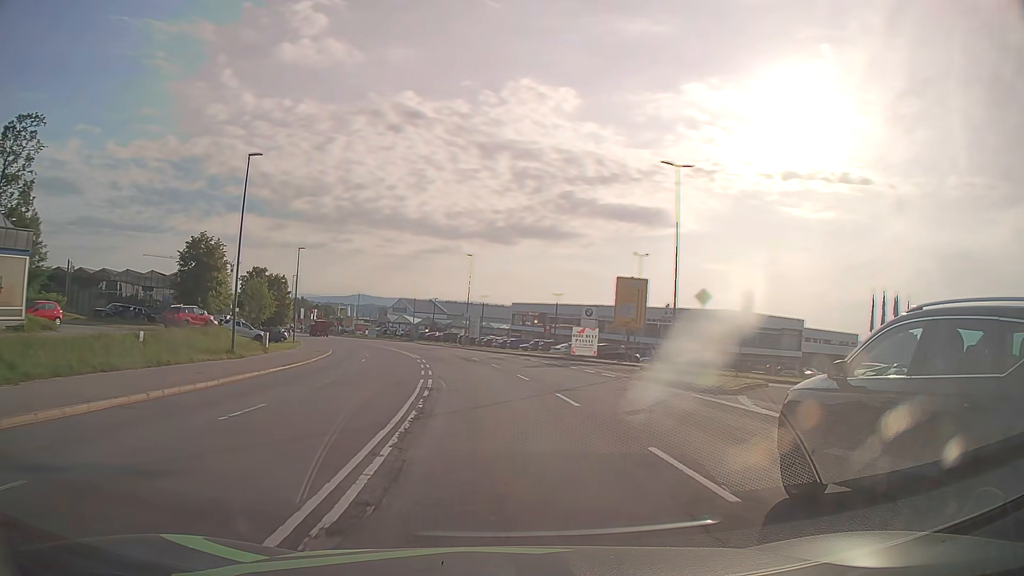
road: secondary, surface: asphalt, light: Day
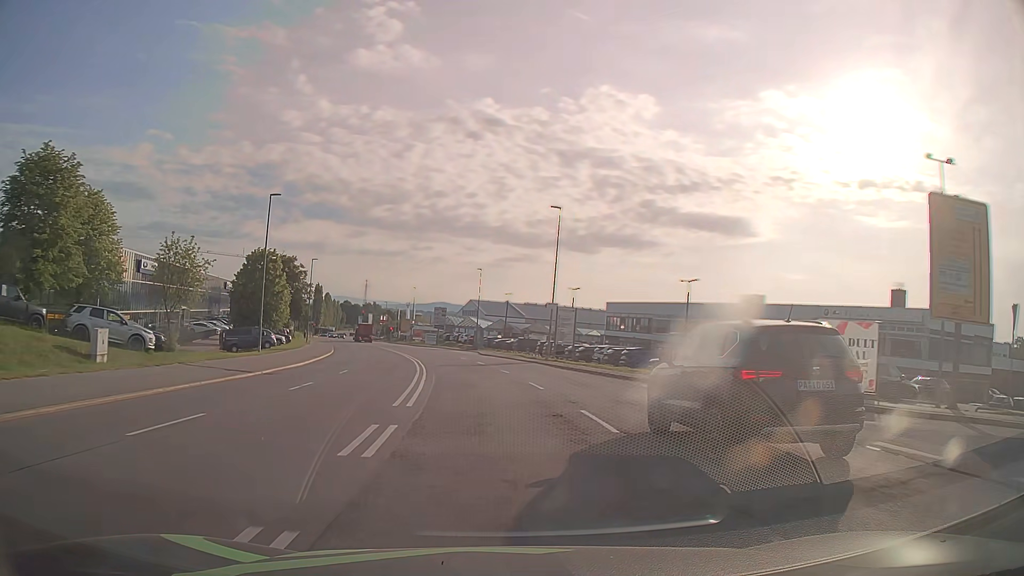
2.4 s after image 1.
(-1.7, +30.6) m; -7°
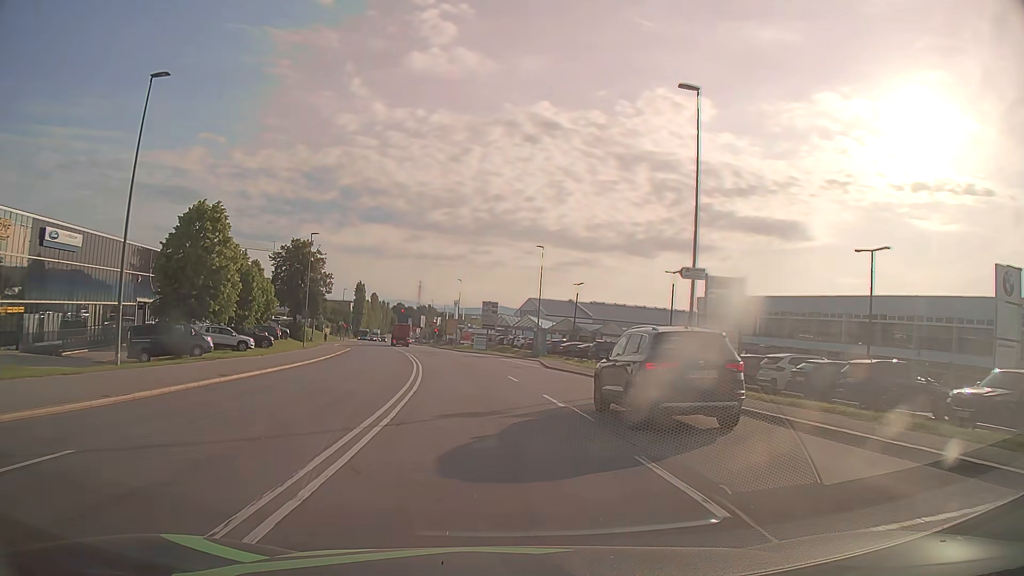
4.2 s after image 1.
(-1.0, +22.8) m; -5°
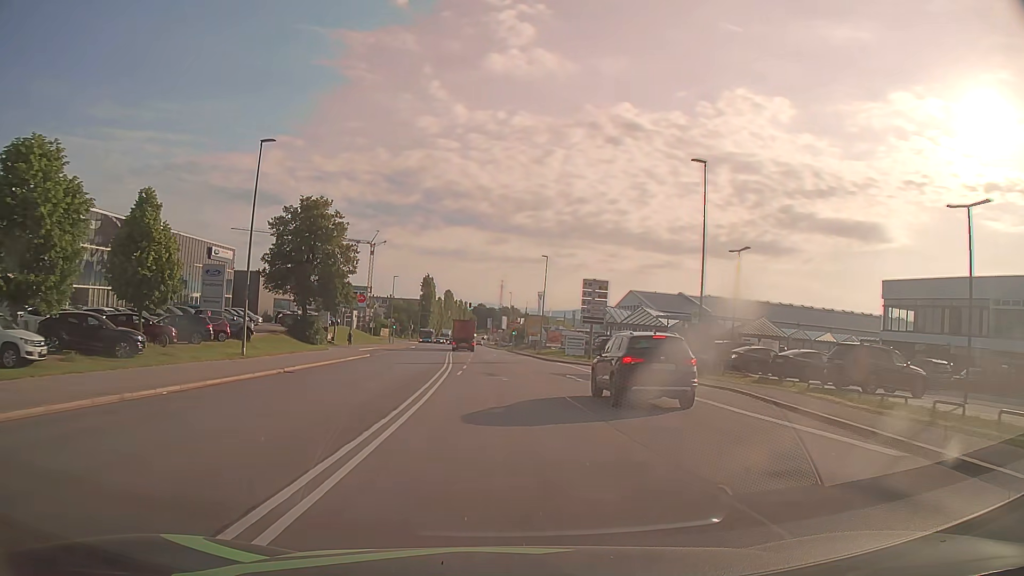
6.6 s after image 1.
(-1.9, +30.4) m; -7°
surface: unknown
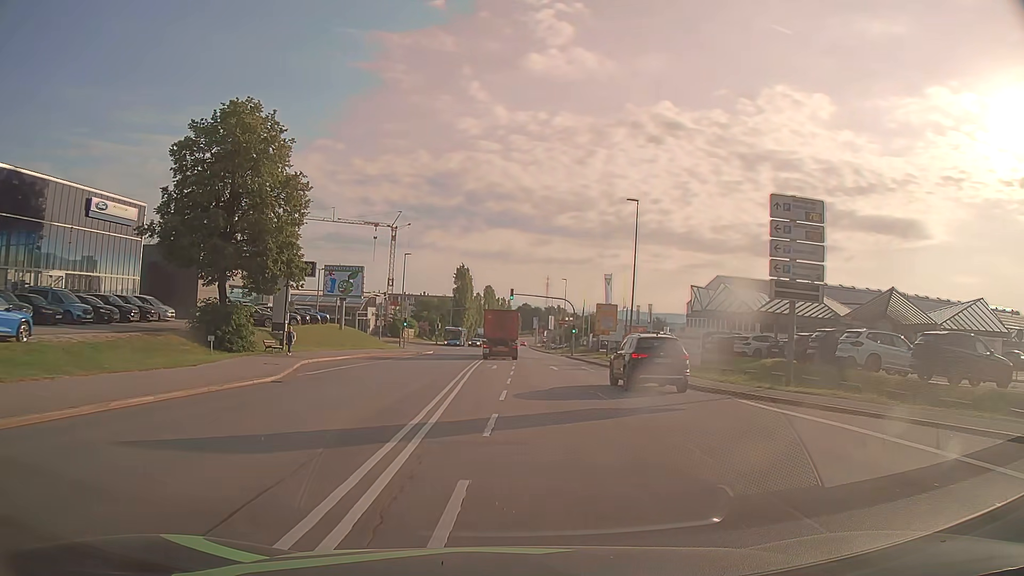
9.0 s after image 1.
(-1.1, +28.8) m; -4°
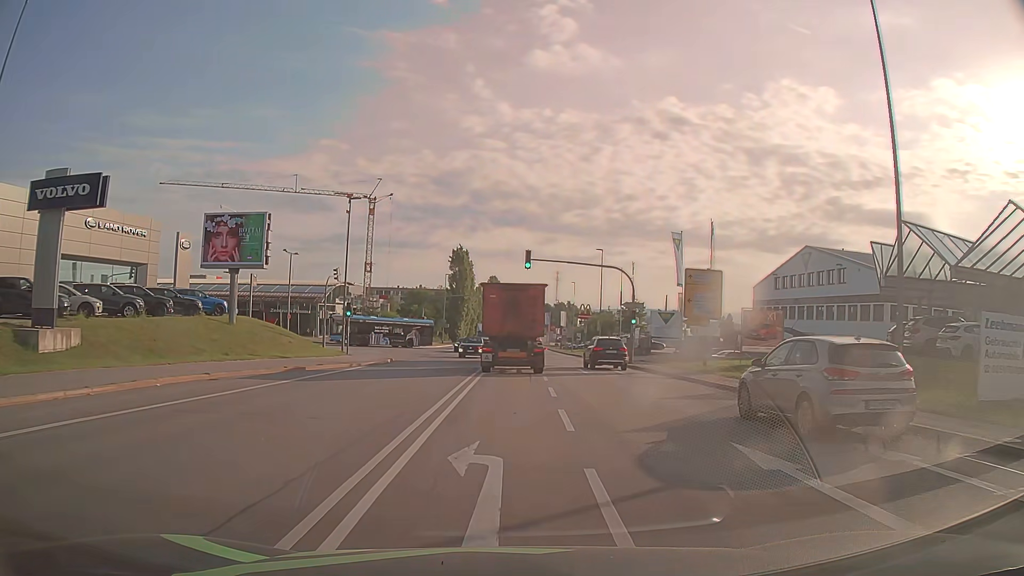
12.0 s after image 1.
(-0.4, +28.8) m; -1°
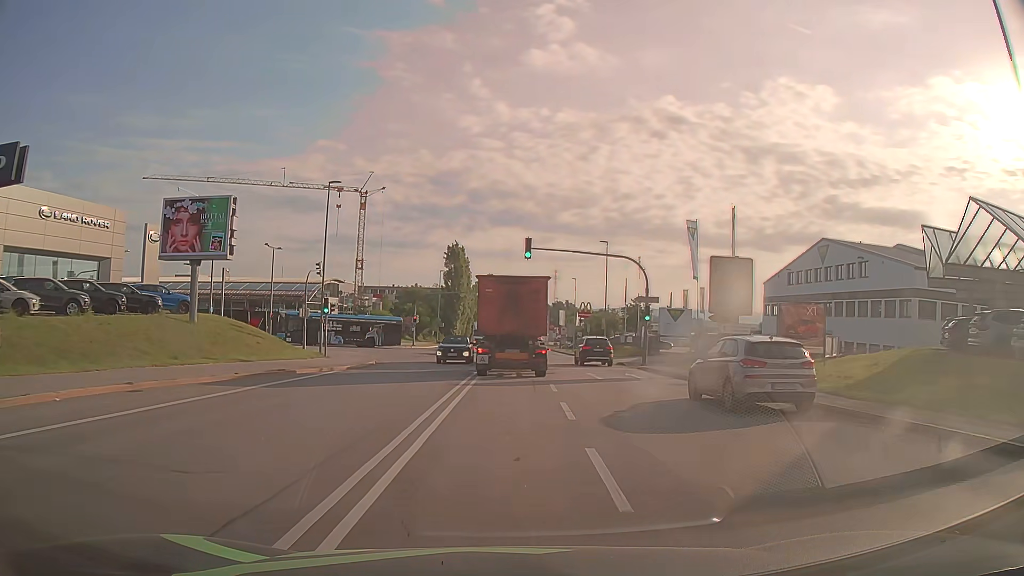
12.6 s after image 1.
(0.0, +4.7) m; 0°
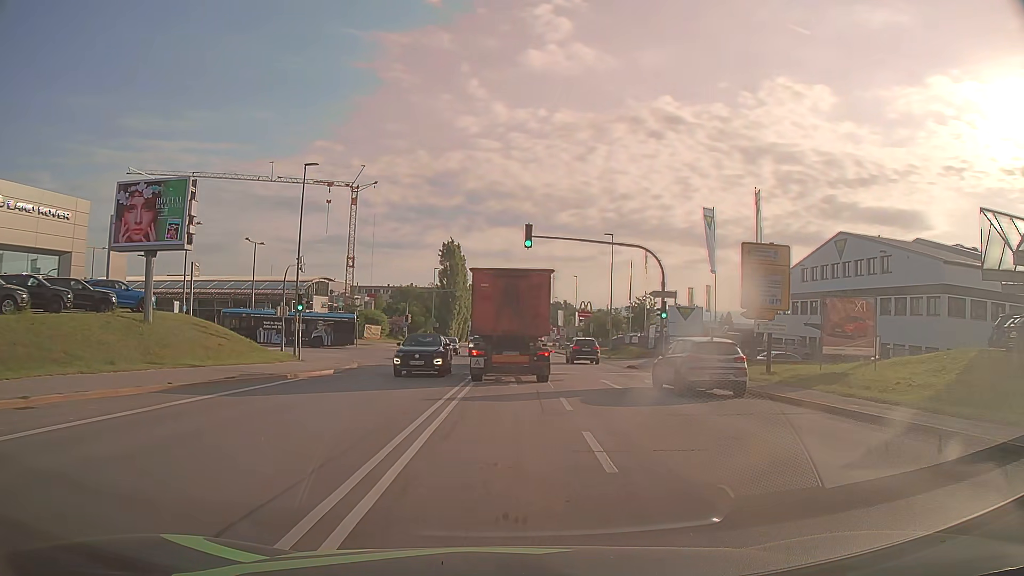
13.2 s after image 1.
(0.0, +4.4) m; 0°
